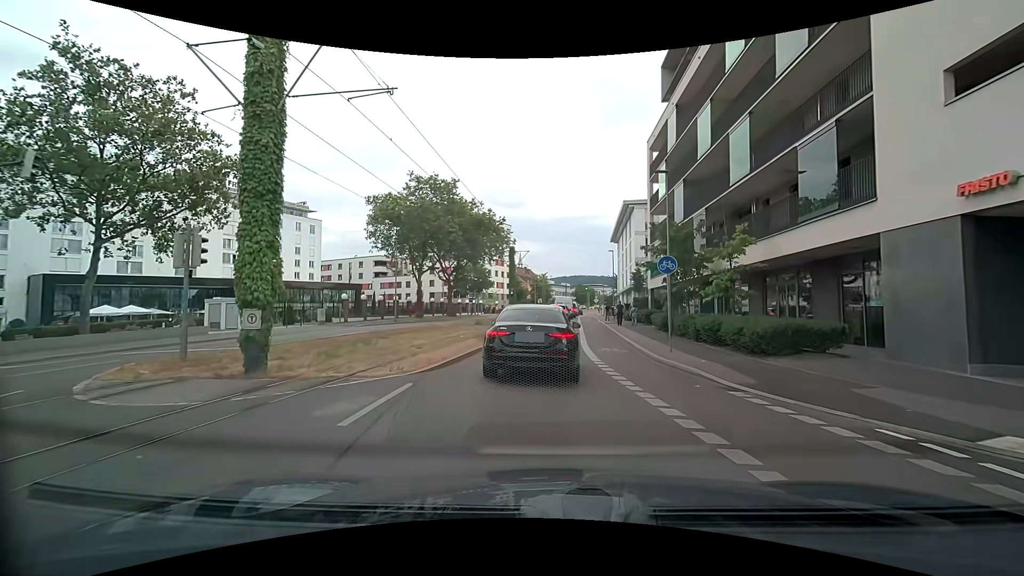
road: secondary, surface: asphalt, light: Day
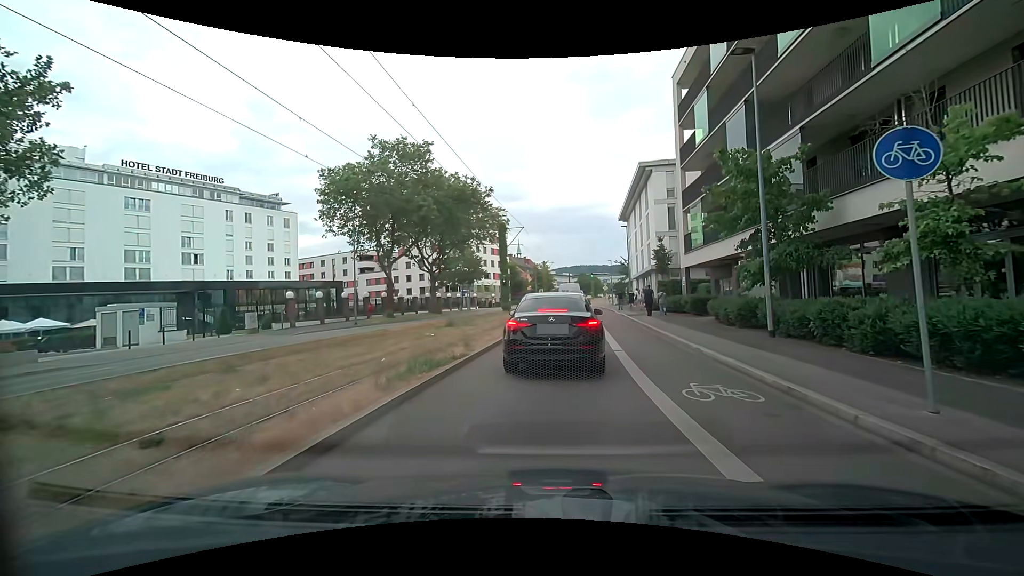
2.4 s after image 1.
(+0.1, +10.2) m; +1°
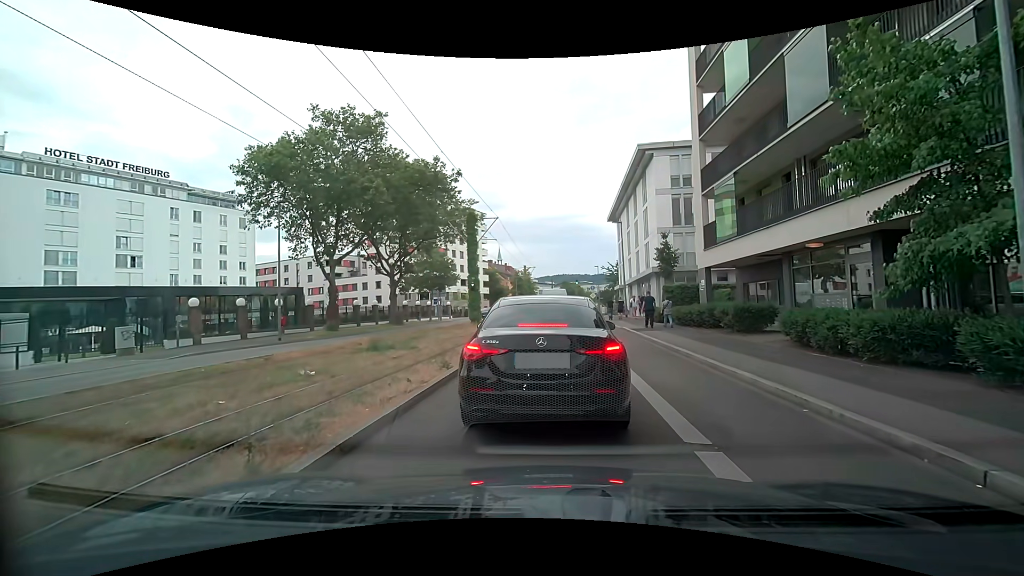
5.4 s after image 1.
(-0.1, +7.8) m; +2°
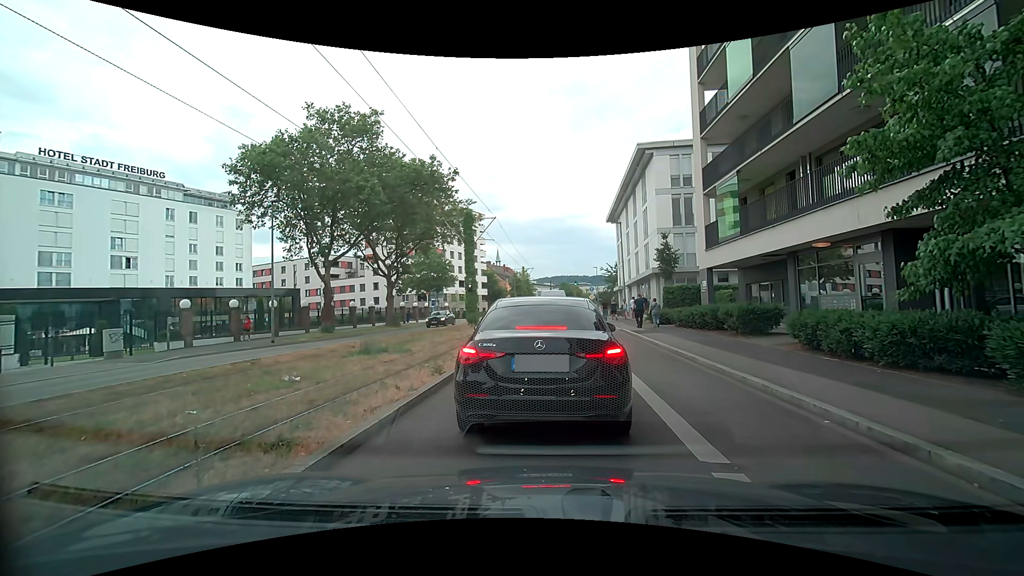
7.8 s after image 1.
(0.0, +0.6) m; 0°
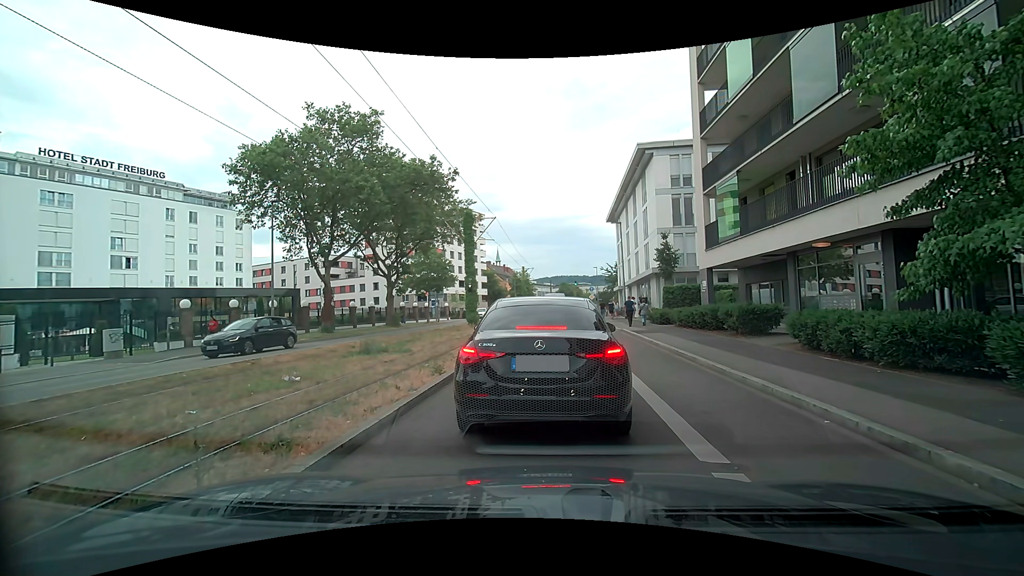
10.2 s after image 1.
(0.0, 0.0) m; 0°
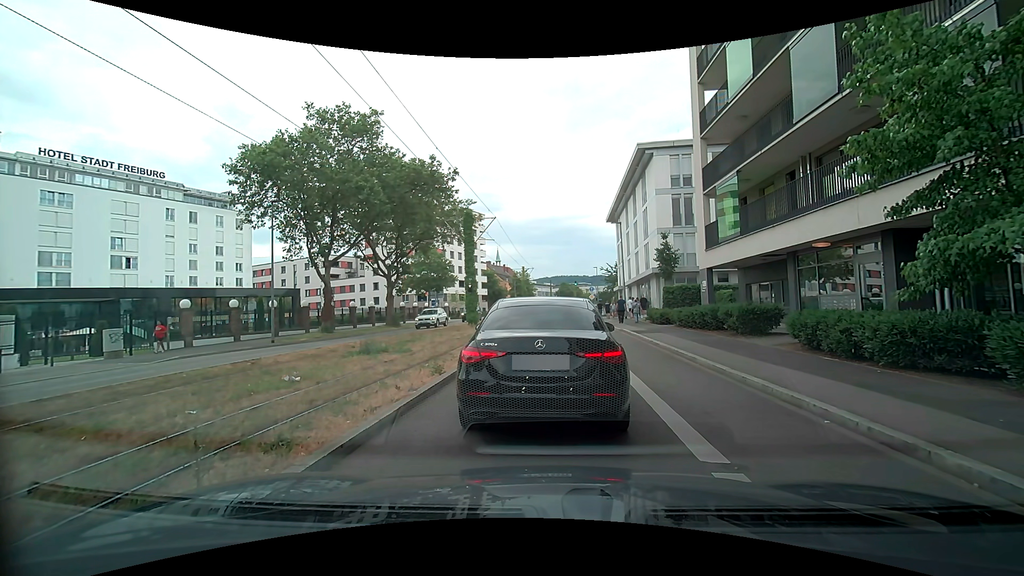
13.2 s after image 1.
(0.0, 0.0) m; 0°
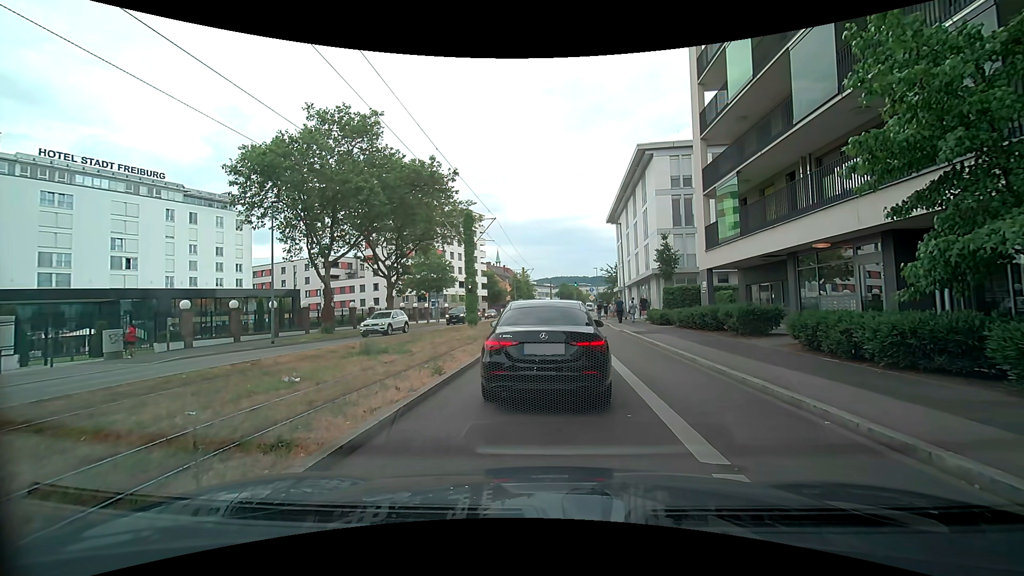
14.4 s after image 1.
(0.0, 0.0) m; 0°
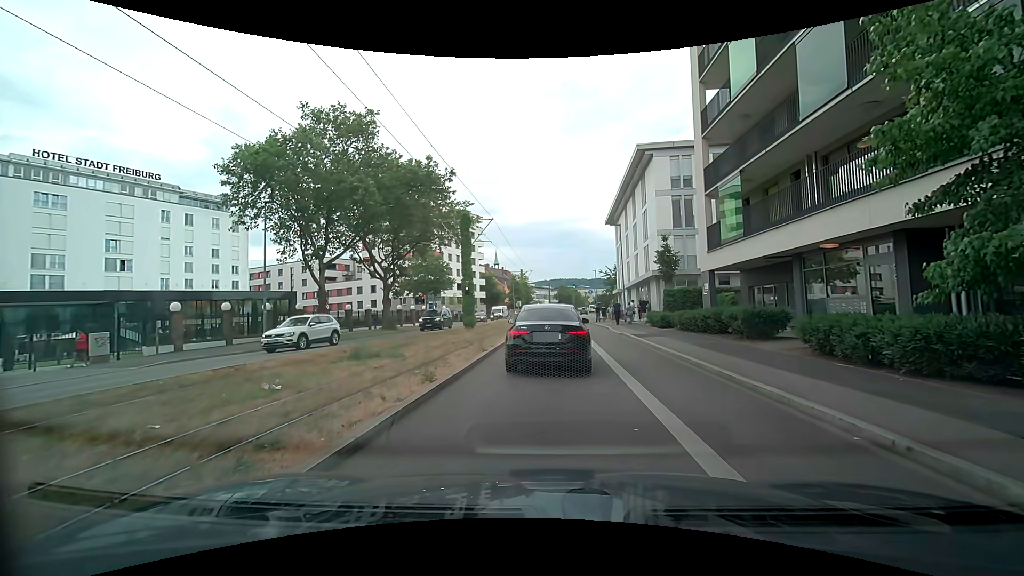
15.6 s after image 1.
(0.0, +0.6) m; 0°
